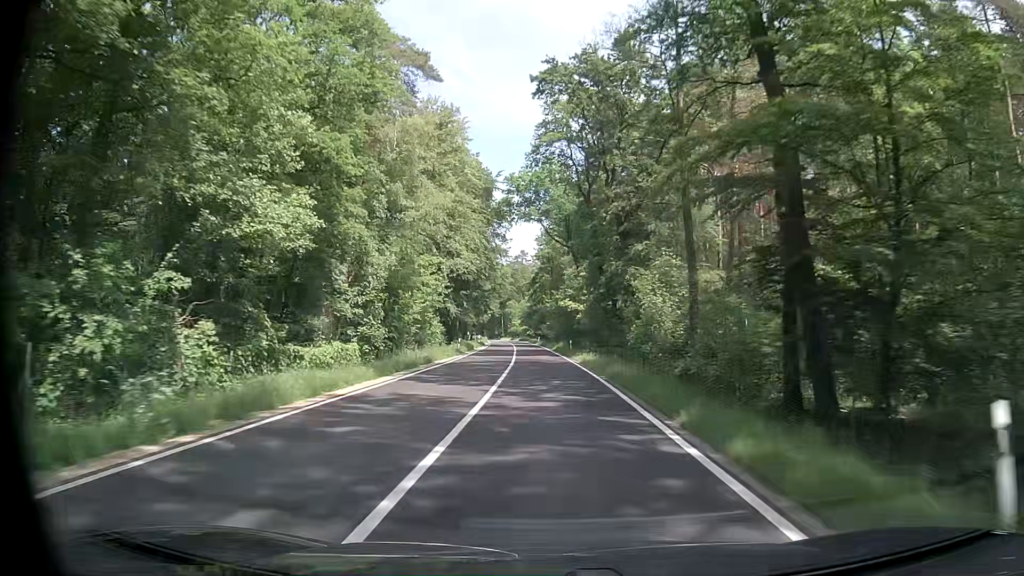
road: tertiary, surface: asphalt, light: Day
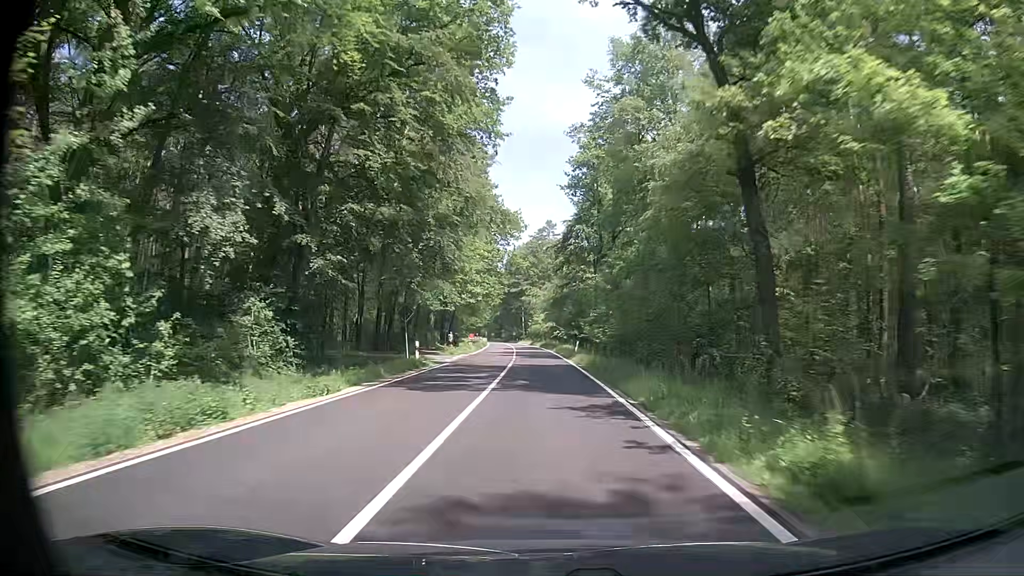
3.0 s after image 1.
(-1.1, +54.4) m; -2°
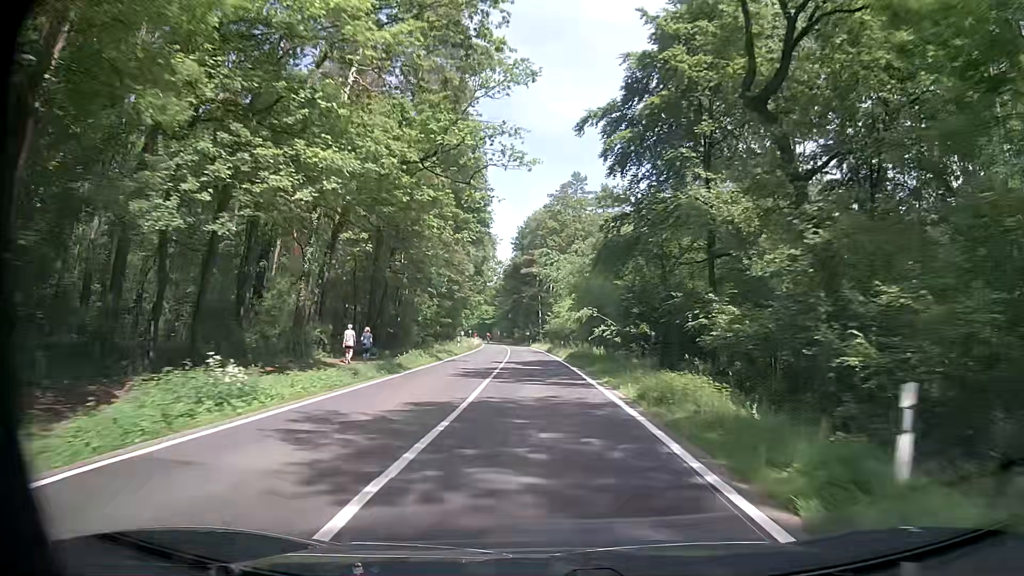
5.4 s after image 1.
(-0.7, +43.7) m; -3°
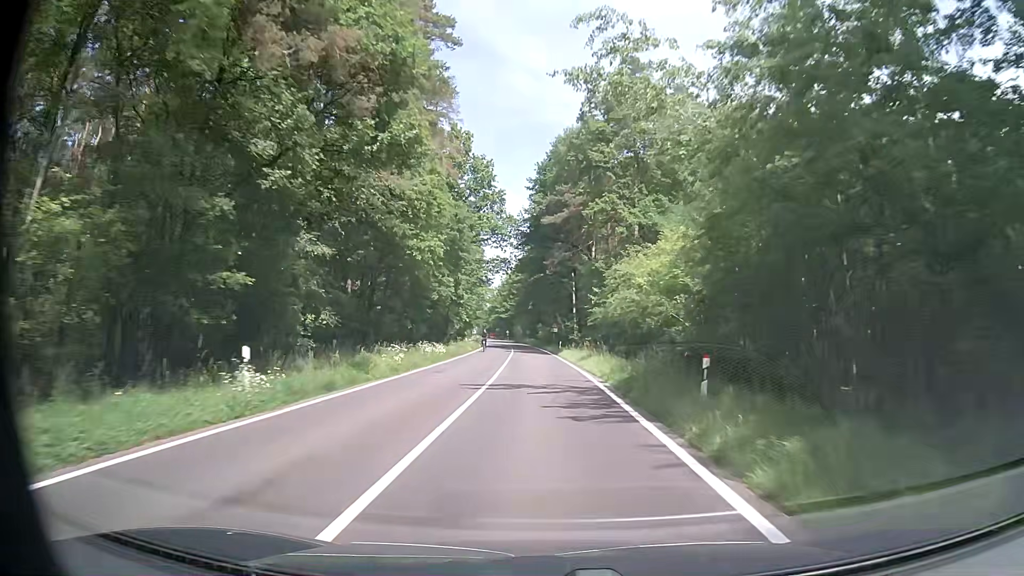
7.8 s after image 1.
(-0.2, +43.7) m; -2°
